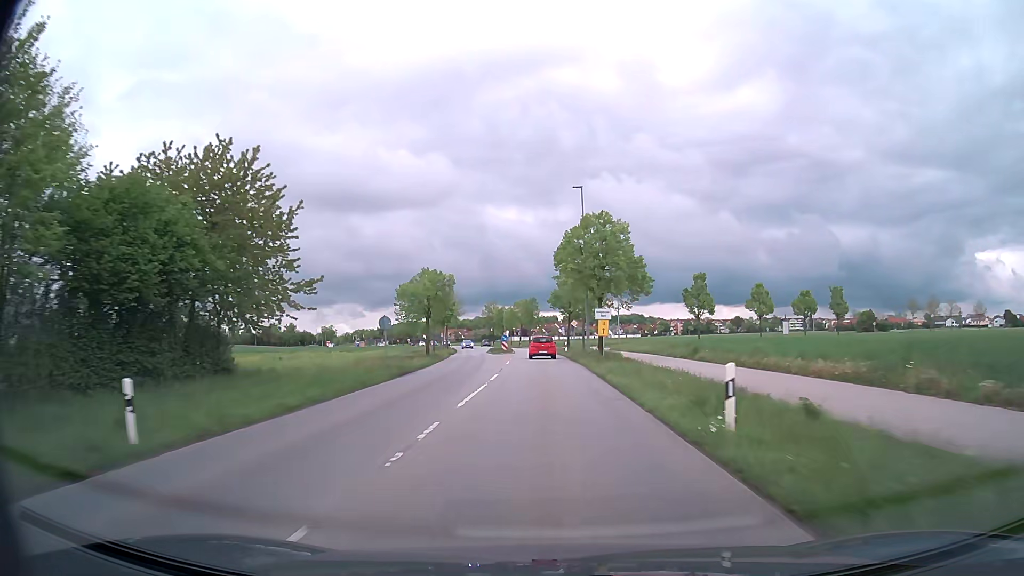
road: tertiary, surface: asphalt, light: Day
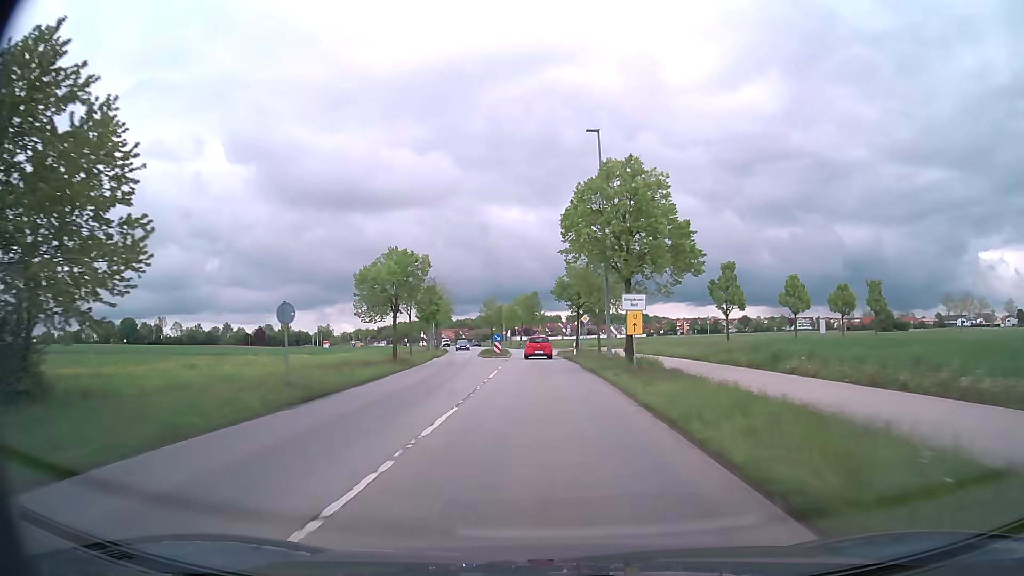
(0.0, +12.1) m; 0°
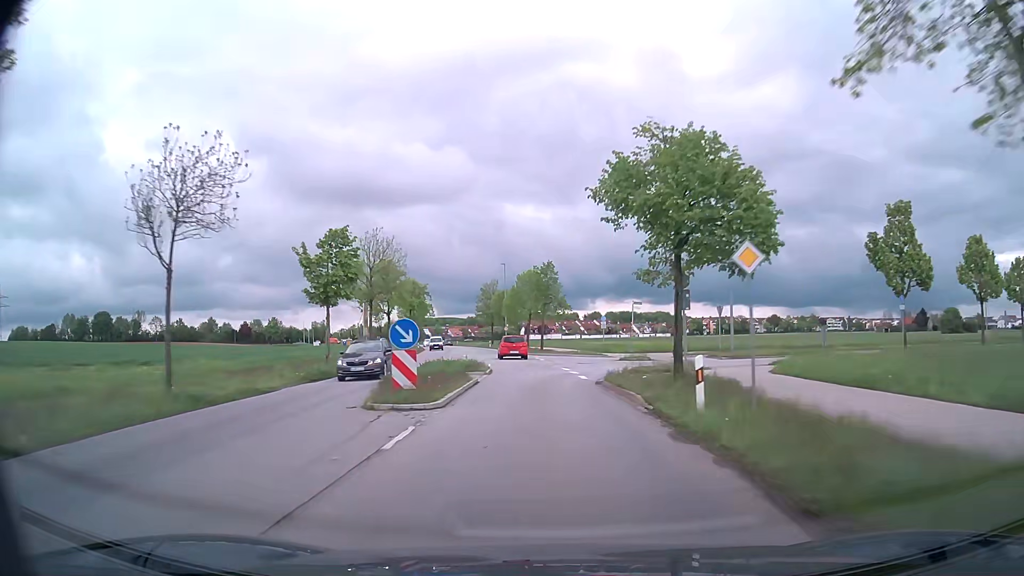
(-0.4, +34.7) m; -1°
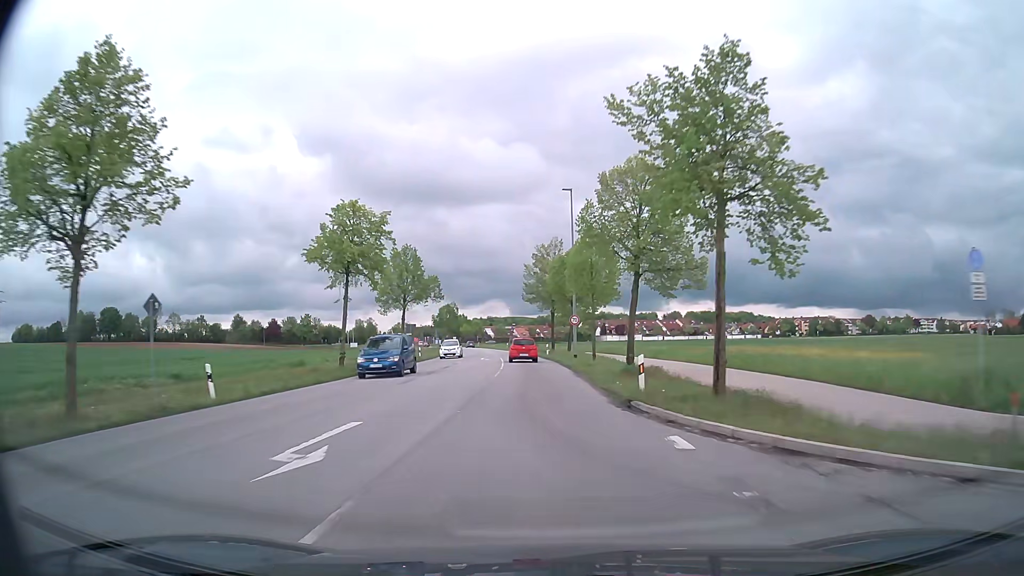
(-2.2, +44.1) m; -6°
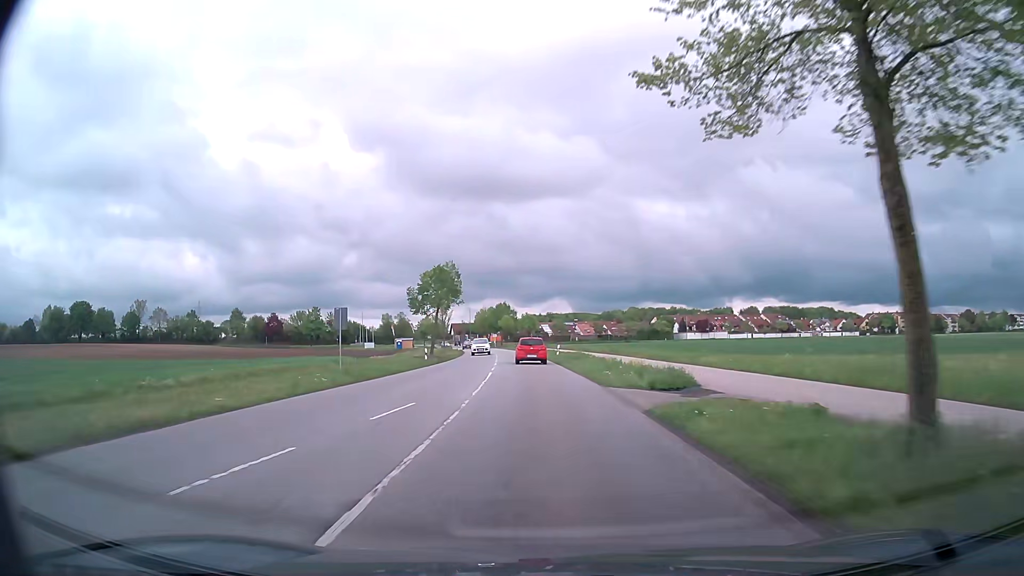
(-2.3, +55.1) m; -5°
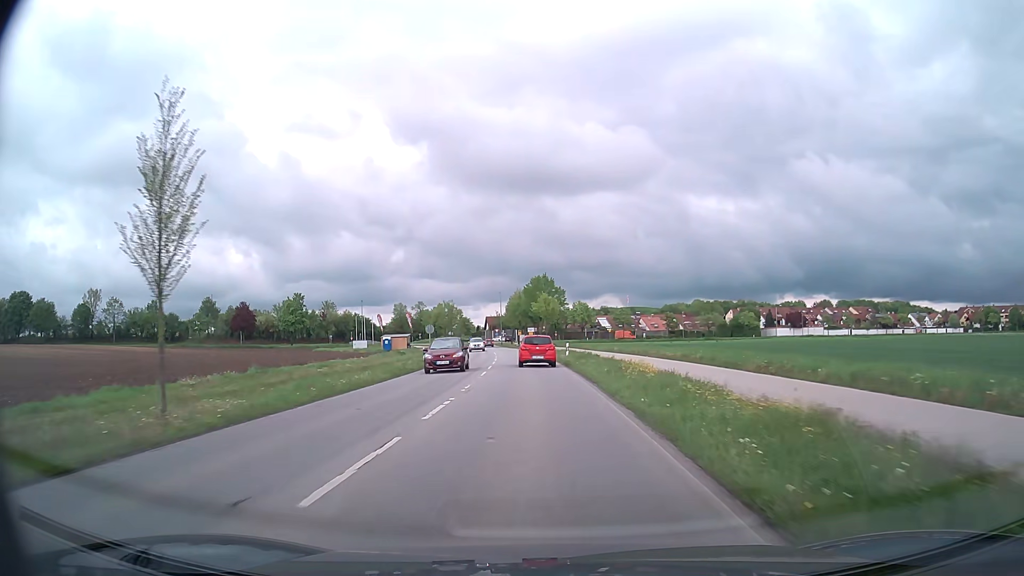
(-1.8, +54.7) m; -4°
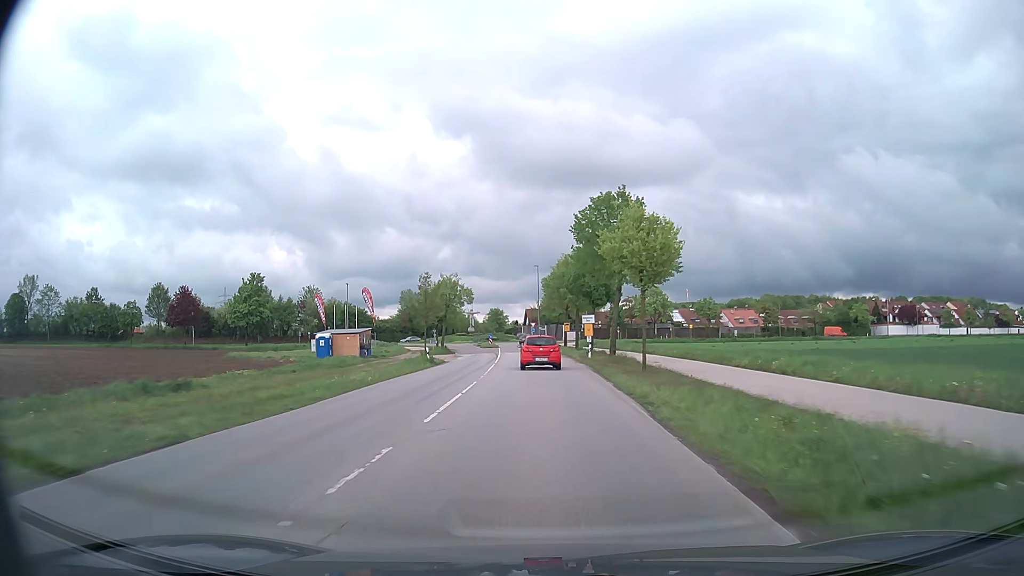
(-1.7, +48.4) m; -4°
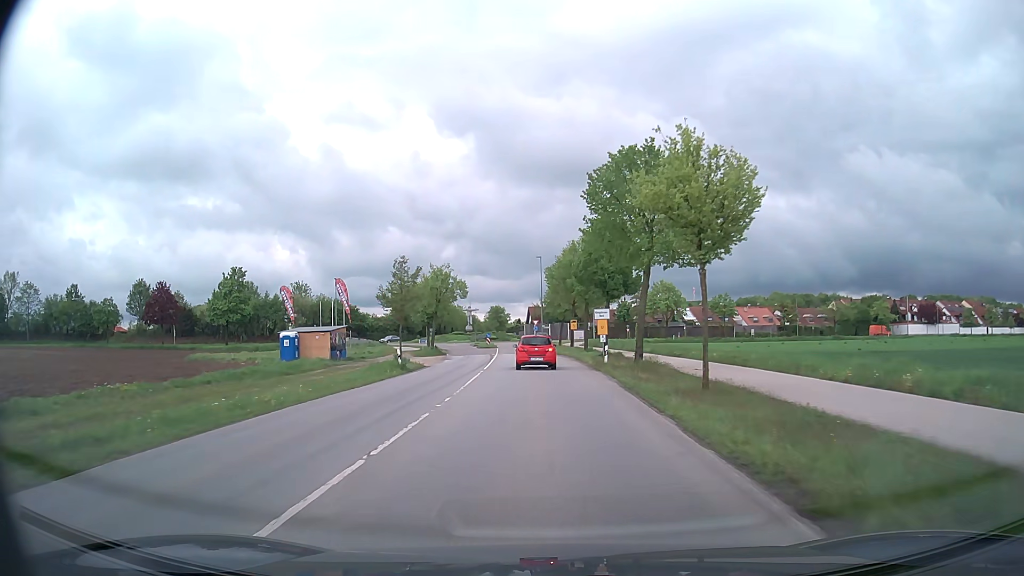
(0.0, +9.0) m; 0°
(0, +10) (0, +20) (-1, +30) (-1, +40) (-1, +50) (-2, +60) (-3, +70) (-4, +80) (-4, +90) (-1, +99) m
